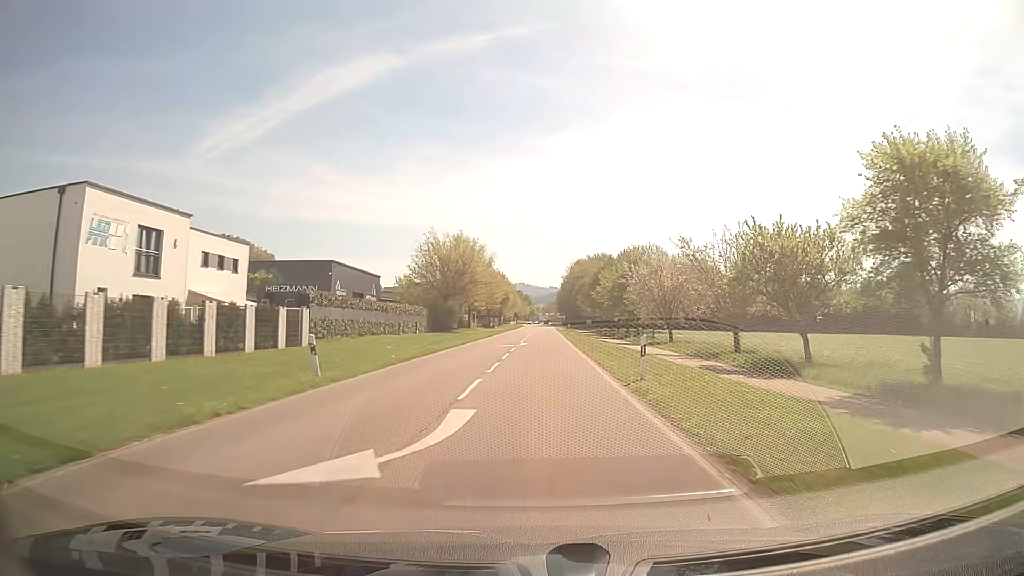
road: secondary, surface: asphalt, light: Day
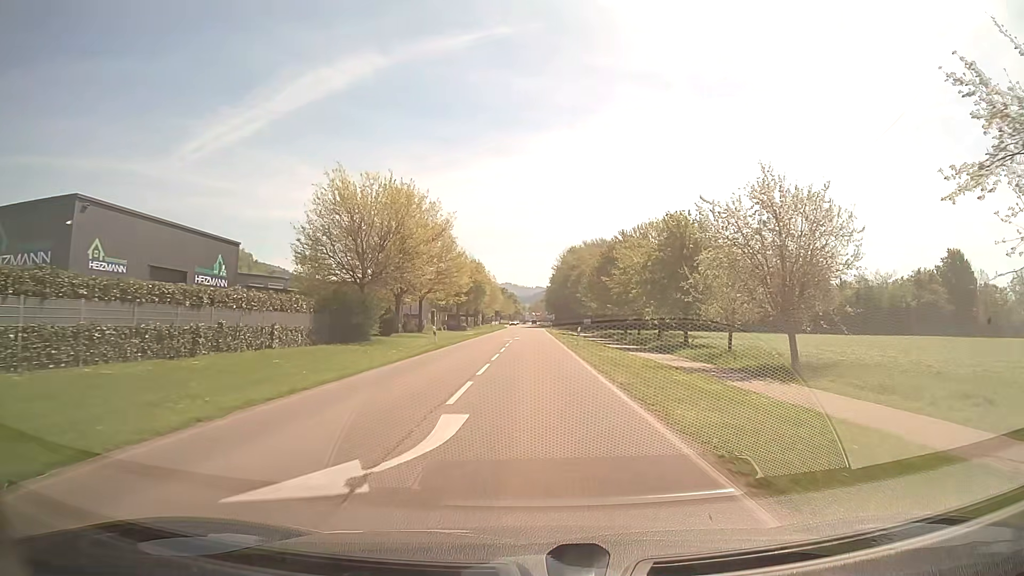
(+0.5, +30.5) m; +1°
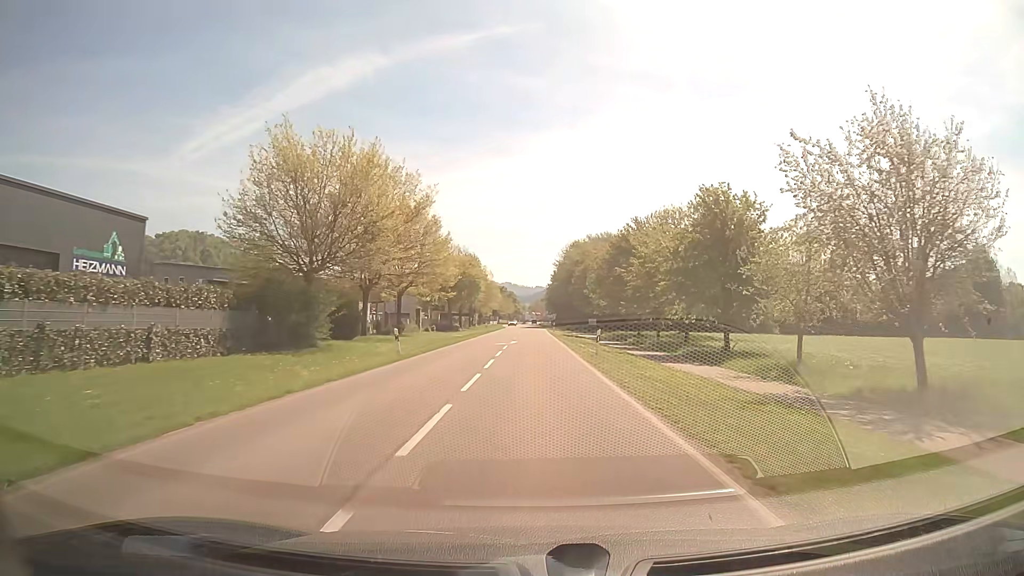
(-0.1, +10.2) m; 0°
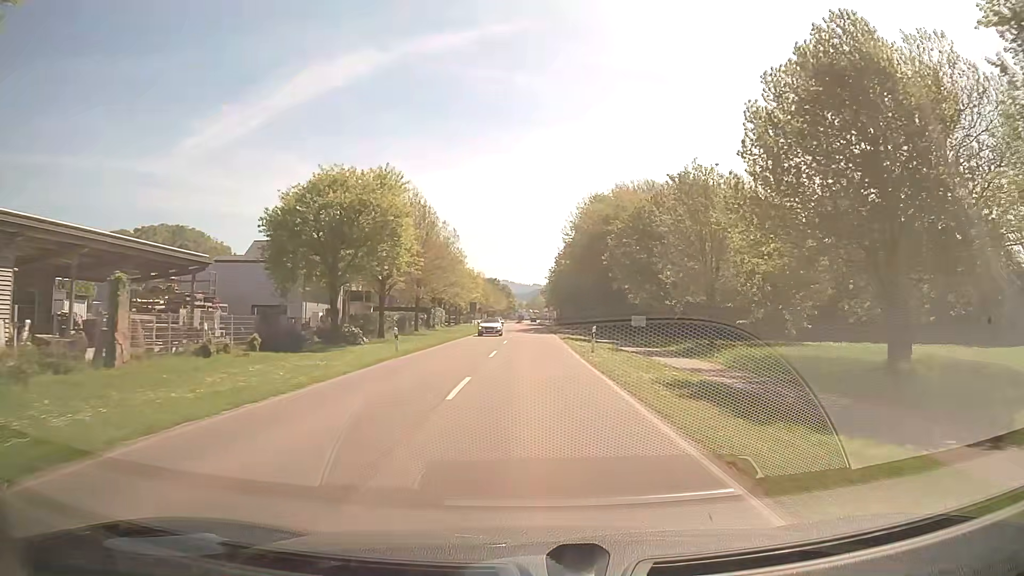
(0.0, +49.2) m; 0°
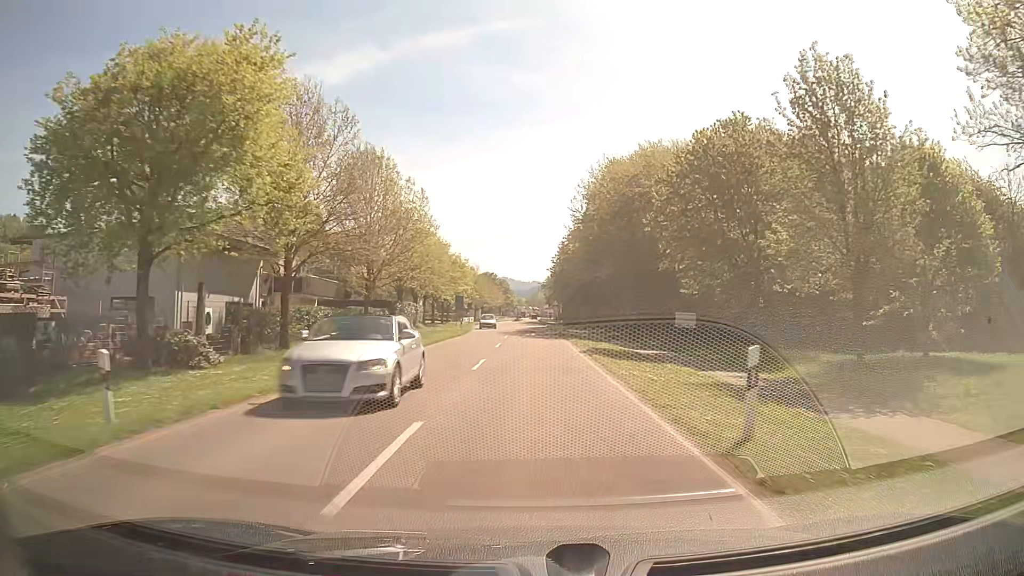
(+0.1, +18.6) m; 0°
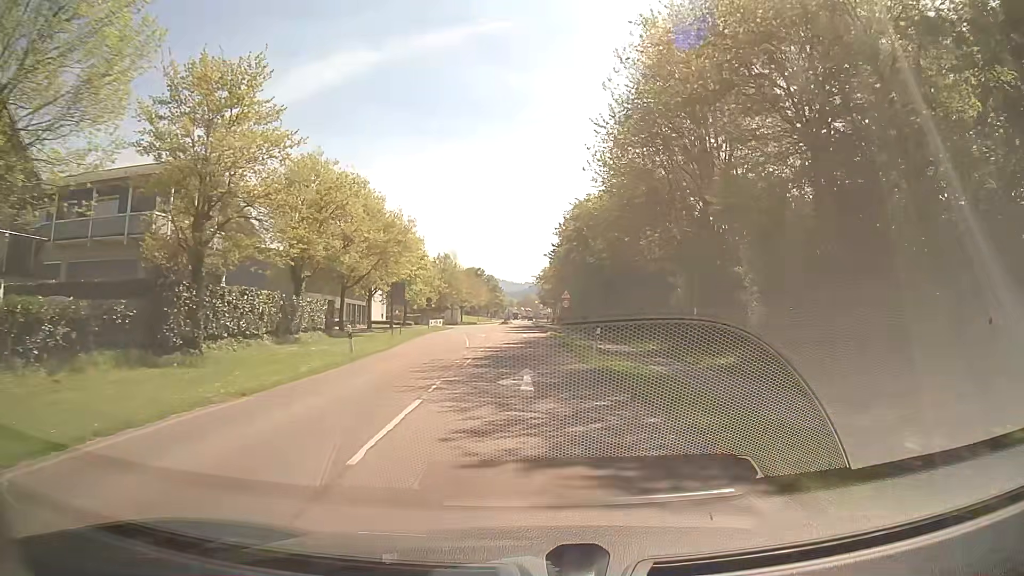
(+0.2, +34.0) m; +1°
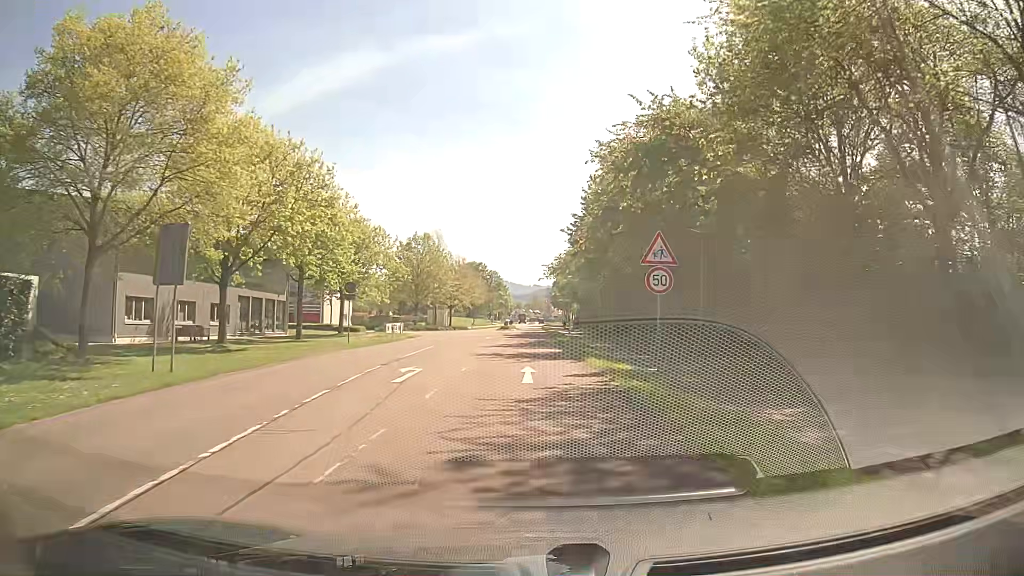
(-0.3, +31.1) m; -1°
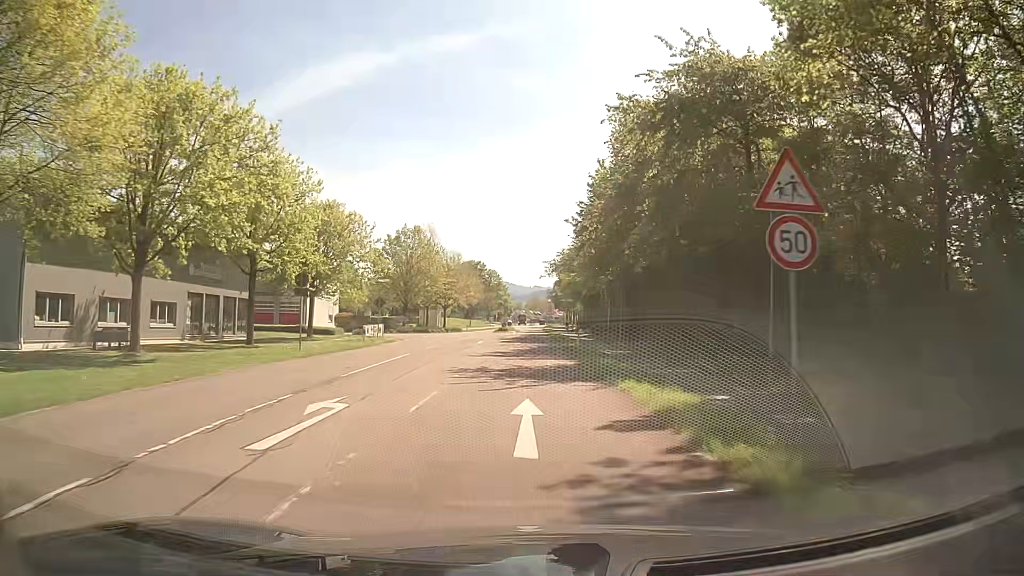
(0.0, +7.5) m; 0°
(0, +10) (0, +20) (0, +30) (0, +40) (0, +50) (0, +60) (0, +70) (0, +80) (0, +90) (0, +100) m
